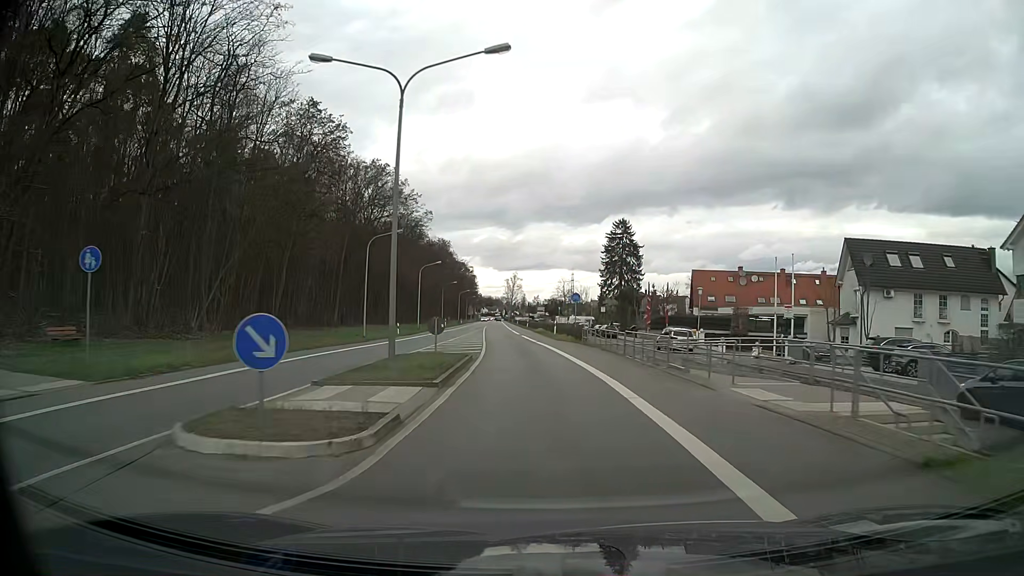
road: primary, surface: asphalt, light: Day
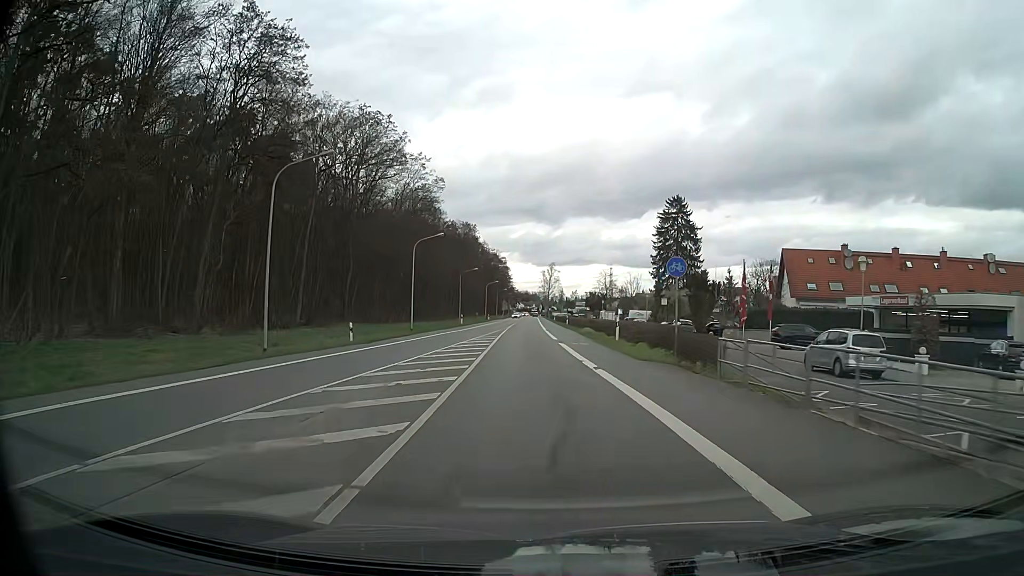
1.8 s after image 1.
(-0.6, +23.1) m; -3°
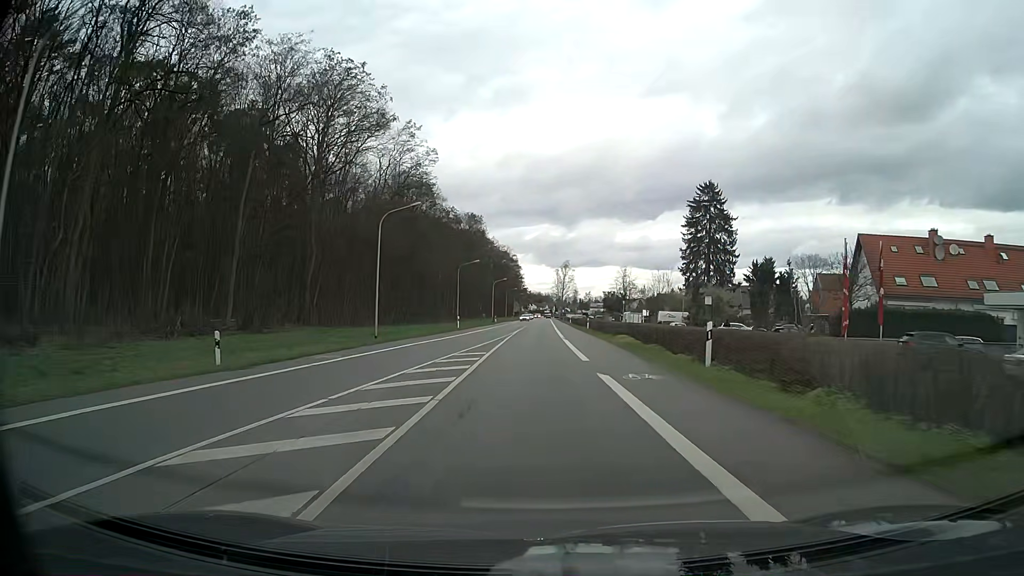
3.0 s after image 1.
(-0.2, +15.6) m; -1°
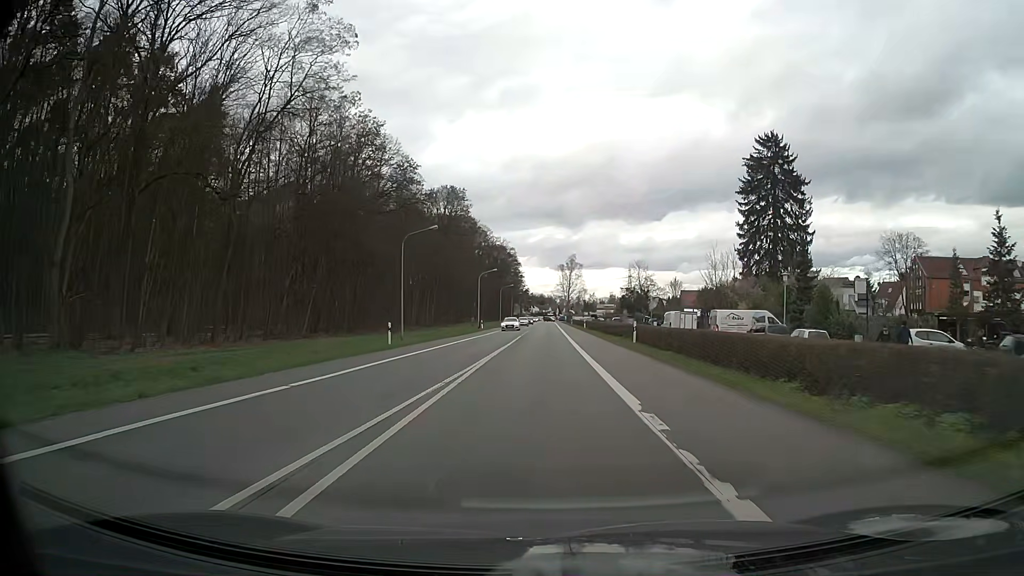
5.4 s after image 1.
(0.0, +31.8) m; 0°
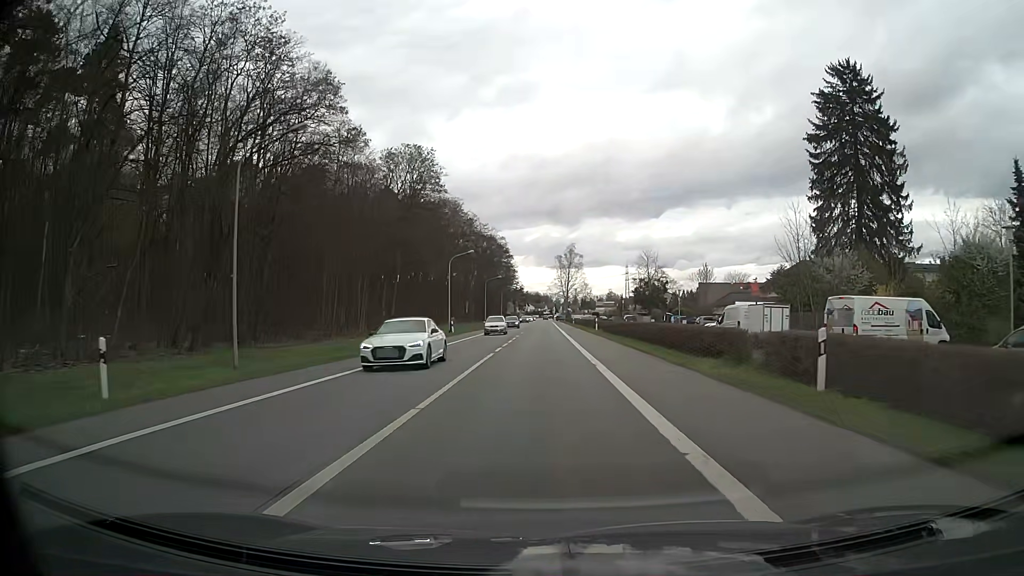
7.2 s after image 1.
(+0.1, +24.5) m; +1°
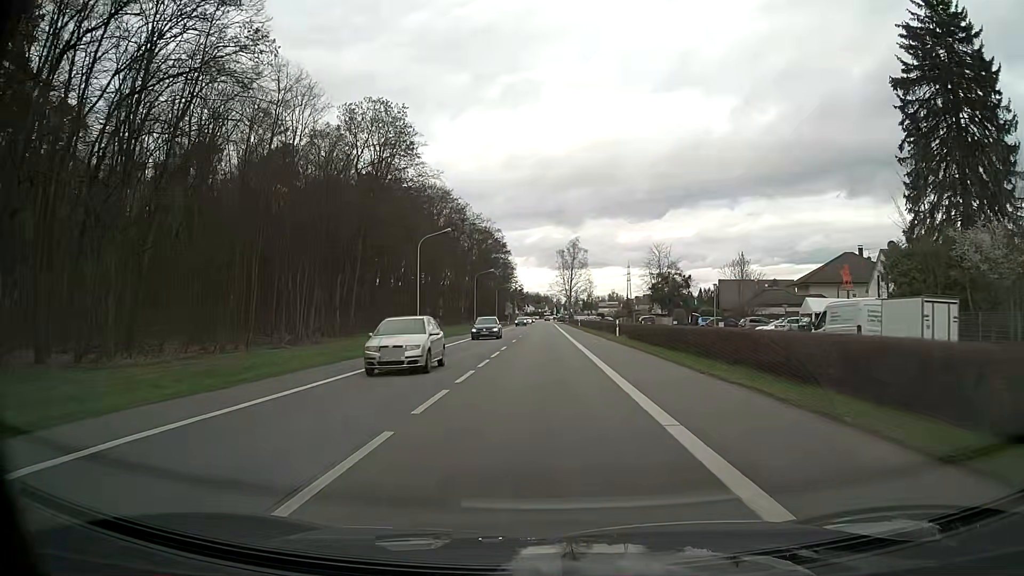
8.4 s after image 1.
(-0.1, +16.6) m; 0°
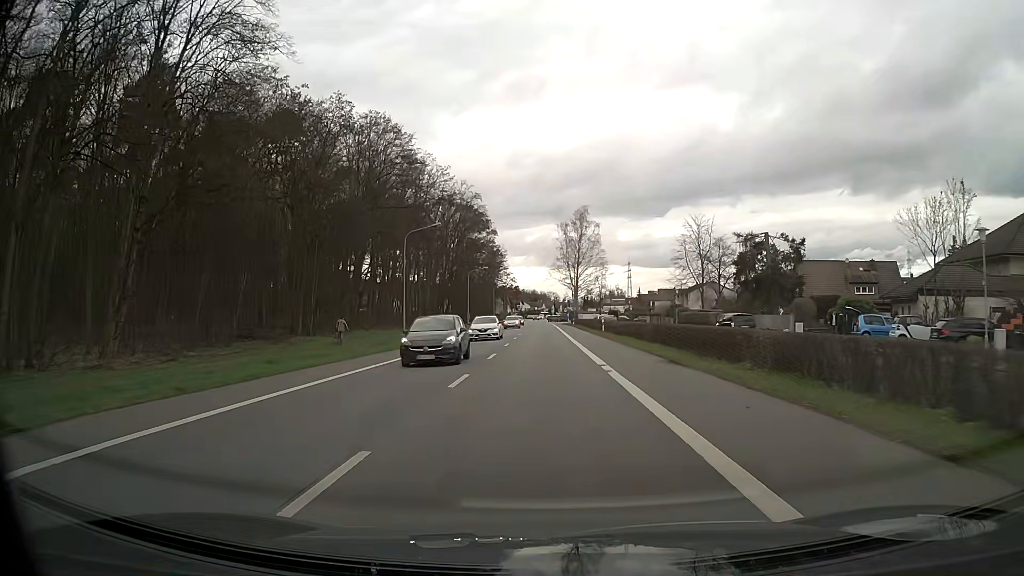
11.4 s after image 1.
(+0.1, +42.3) m; 0°
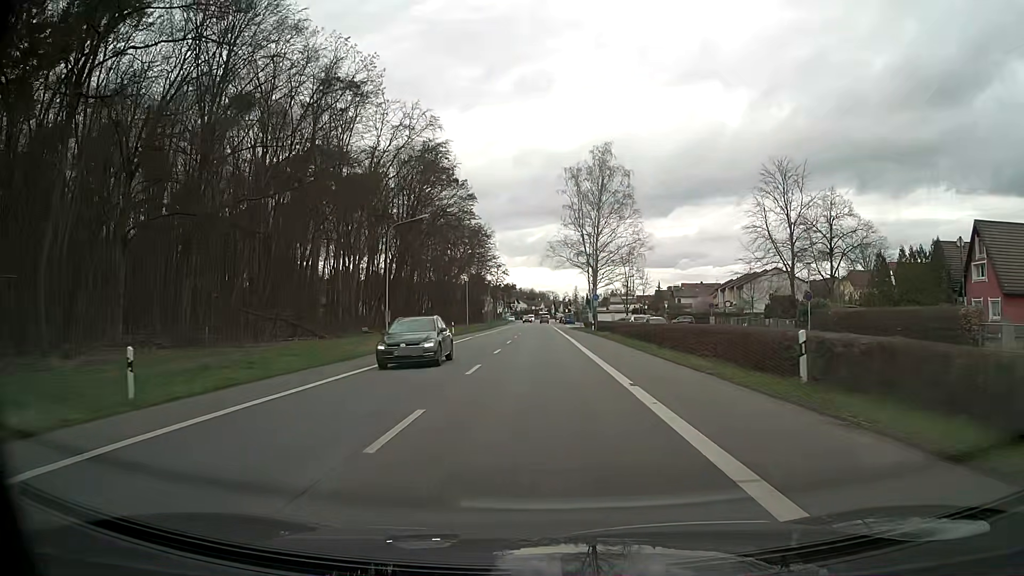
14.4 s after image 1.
(+0.1, +42.0) m; +1°
(0, +10) (0, +20) (0, +30) (0, +40) (0, +50) (0, +60) (0, +70) (-1, +80) (-1, +90) (-1, +100) m
